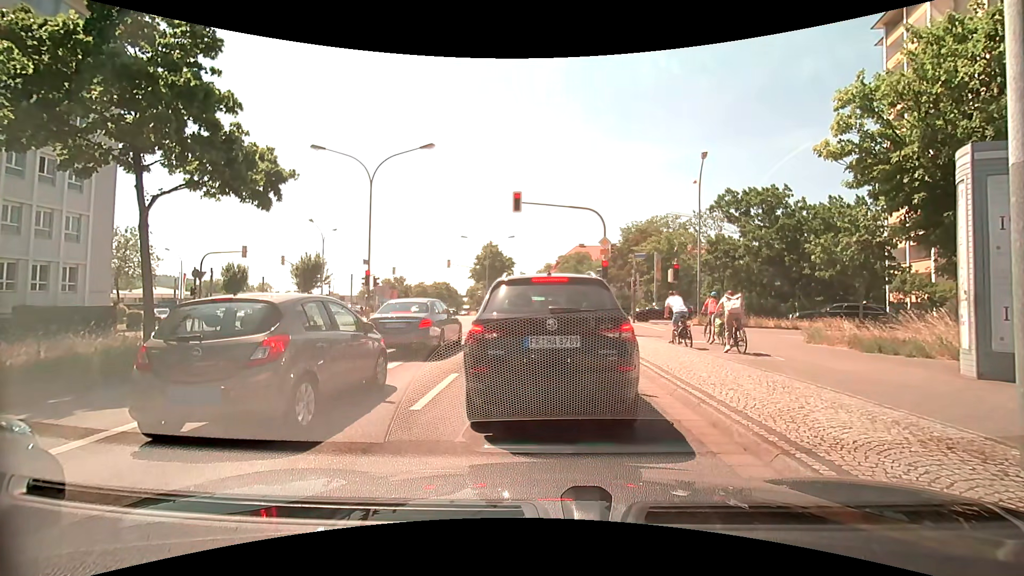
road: primary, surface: asphalt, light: Day
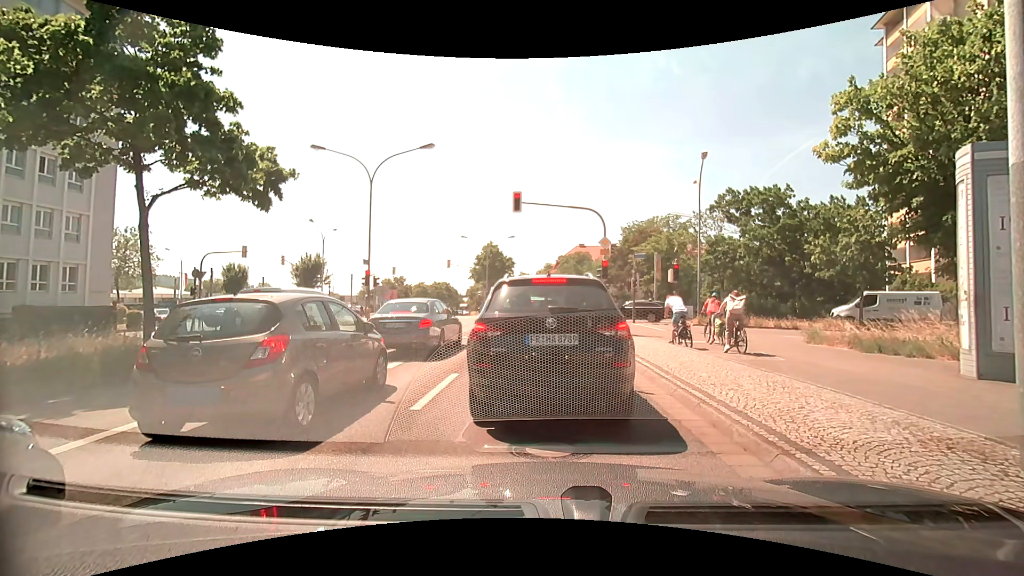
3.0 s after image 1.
(0.0, 0.0) m; 0°
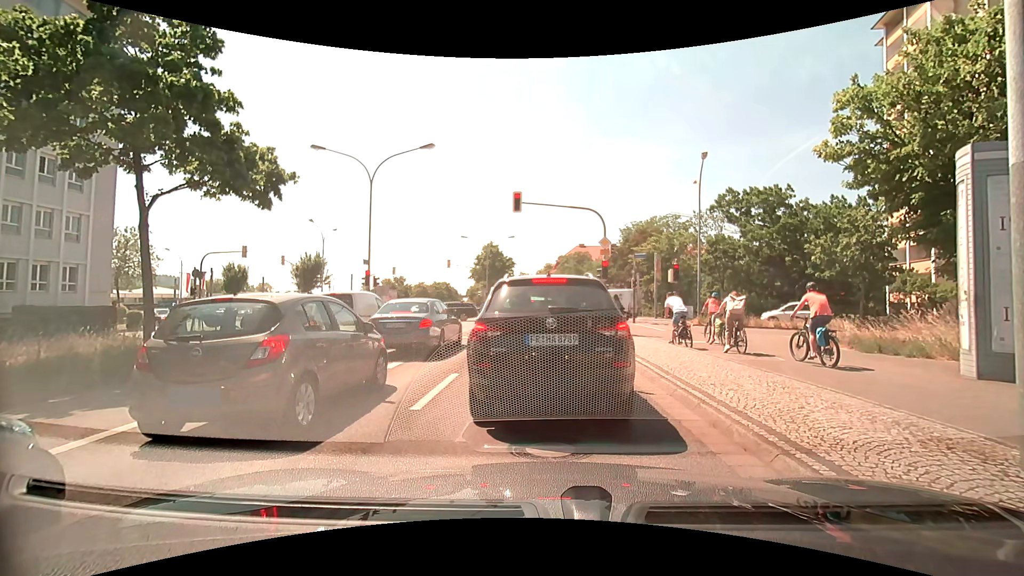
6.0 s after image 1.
(0.0, 0.0) m; 0°
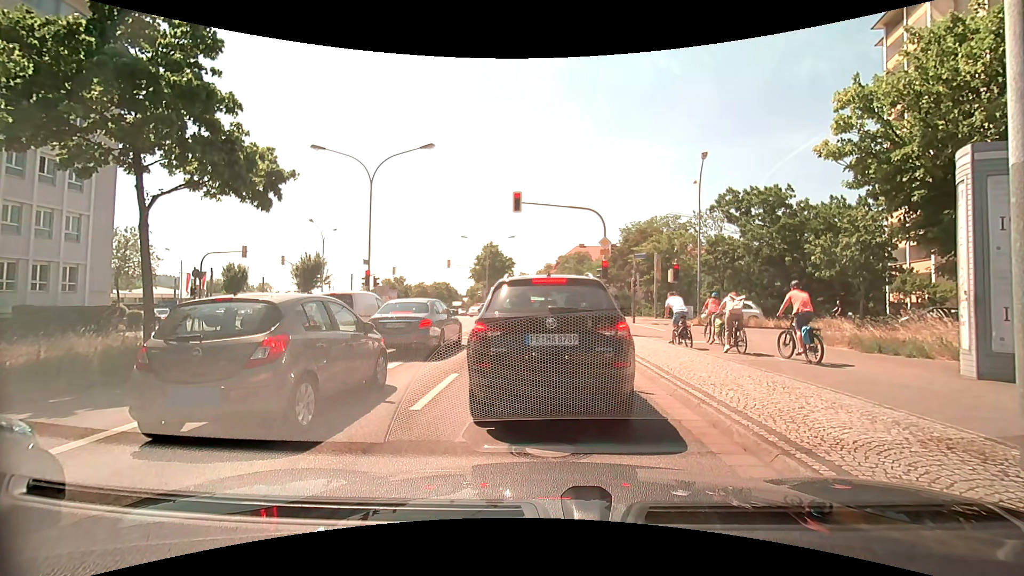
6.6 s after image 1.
(0.0, 0.0) m; 0°
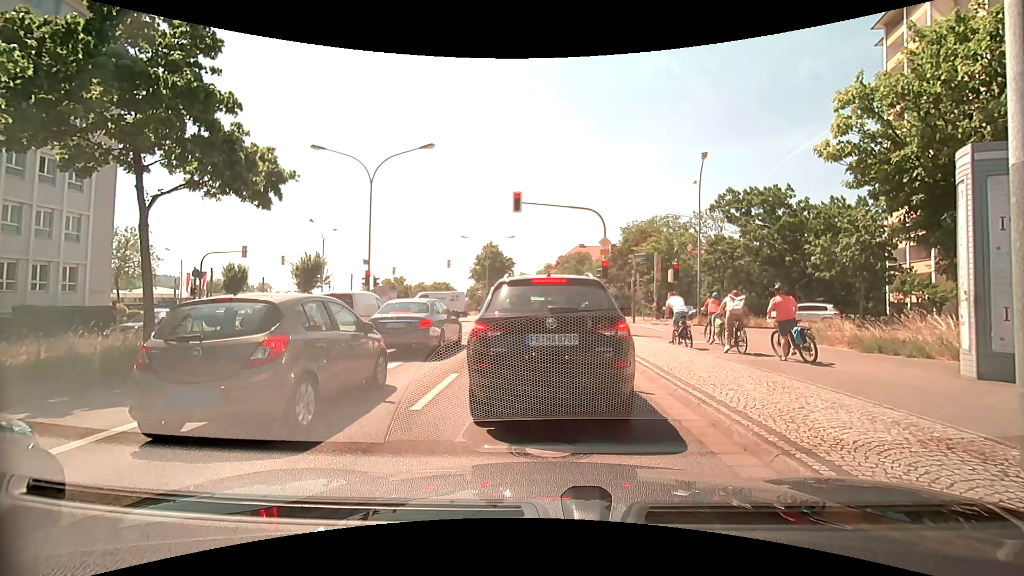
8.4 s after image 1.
(0.0, 0.0) m; 0°
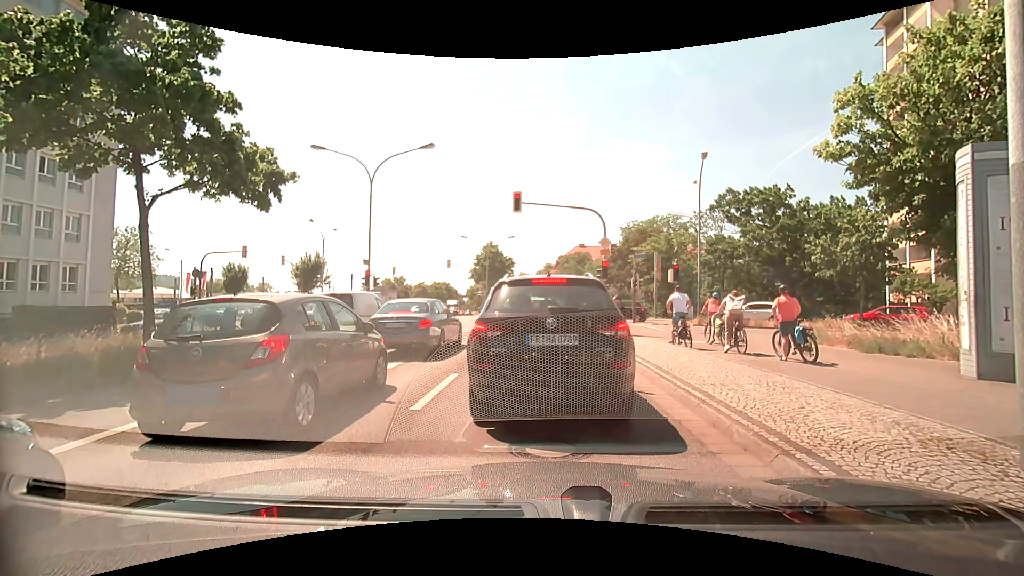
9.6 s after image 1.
(0.0, 0.0) m; 0°
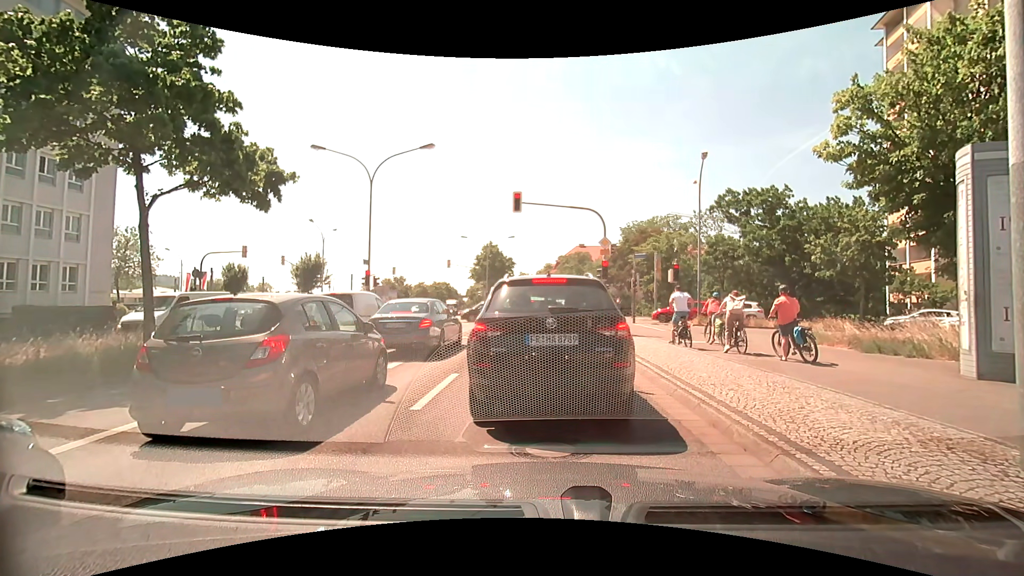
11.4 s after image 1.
(0.0, 0.0) m; 0°
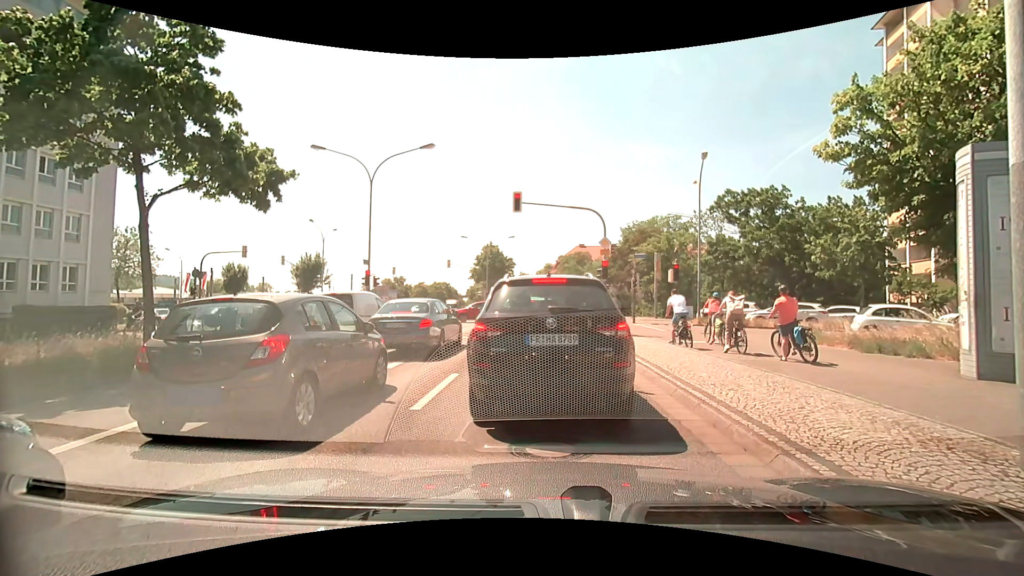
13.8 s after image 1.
(0.0, 0.0) m; 0°
(-1, +10) (-1, +20) (-2, +30) (-3, +40) (-4, +50) (-5, +60) (-6, +70) (-8, +80) (-10, +89) (-12, +99) m
